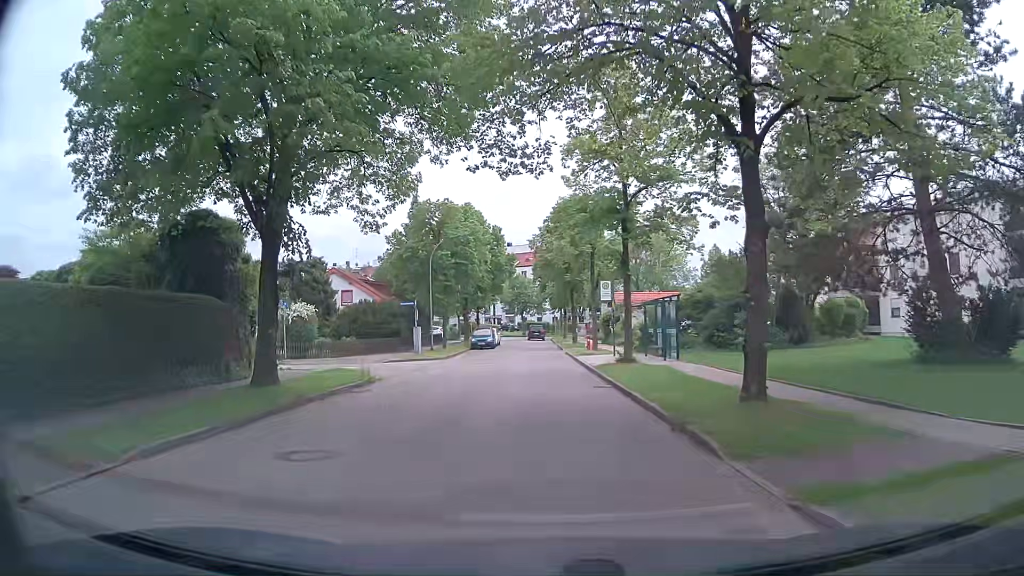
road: residential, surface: asphalt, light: Day
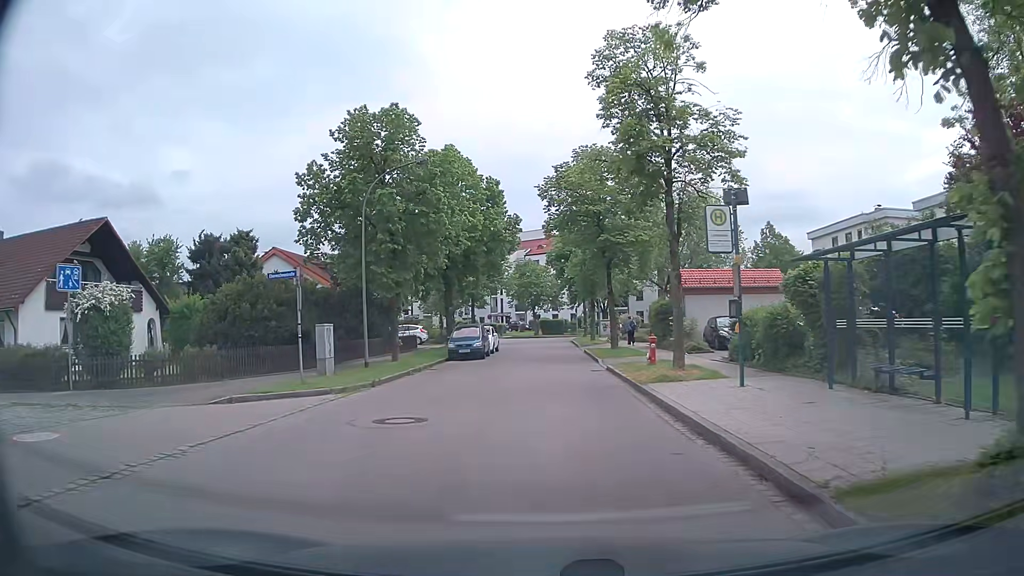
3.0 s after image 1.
(-0.3, +18.8) m; -2°
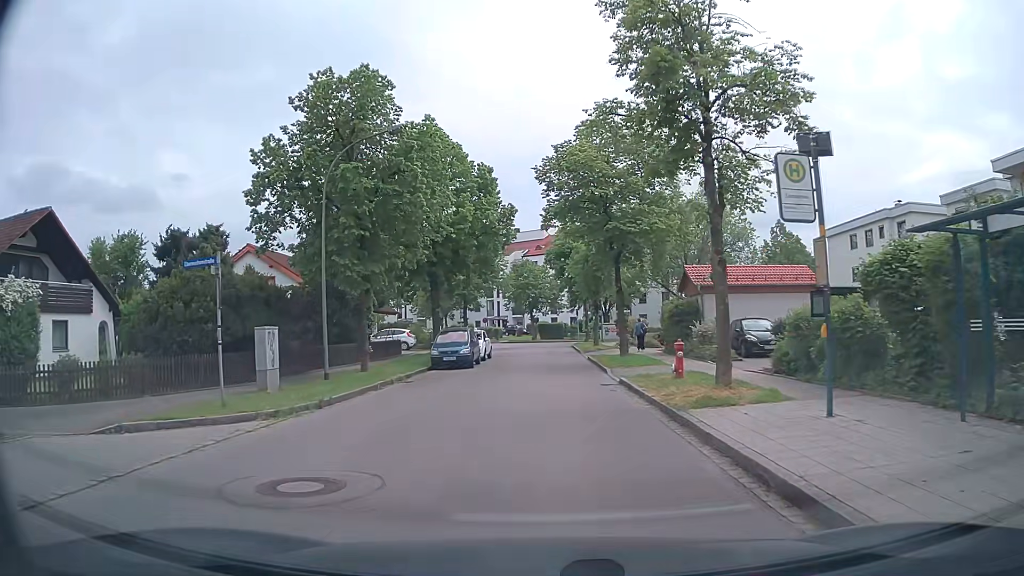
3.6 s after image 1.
(0.0, +4.3) m; 0°
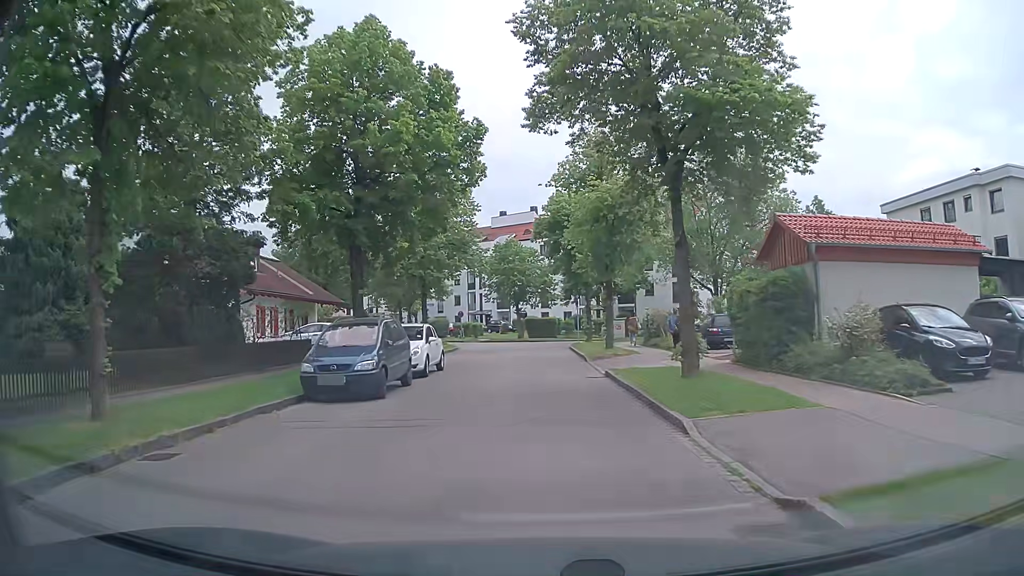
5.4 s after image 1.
(+0.2, +13.5) m; +2°
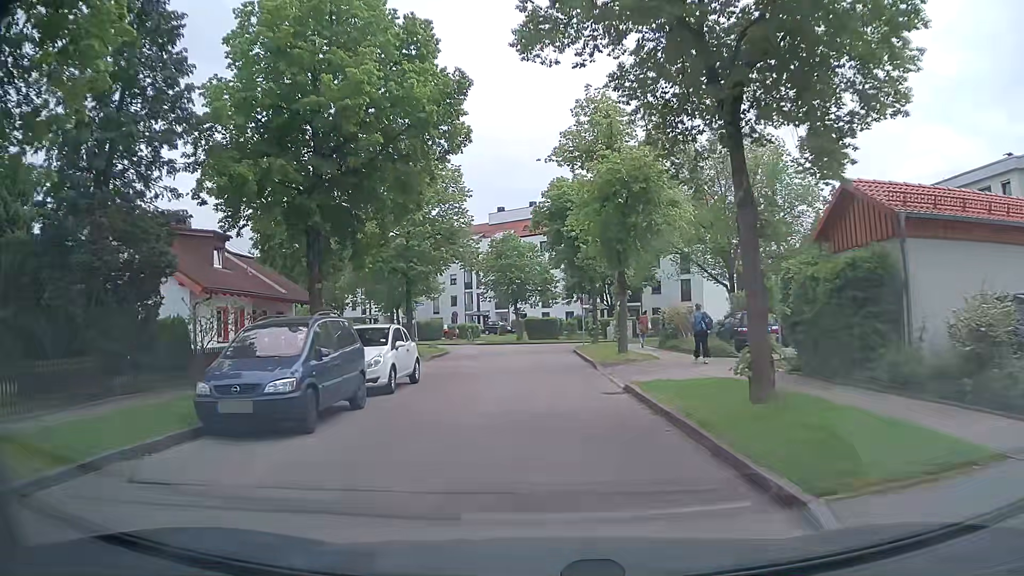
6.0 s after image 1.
(0.0, +4.2) m; -1°
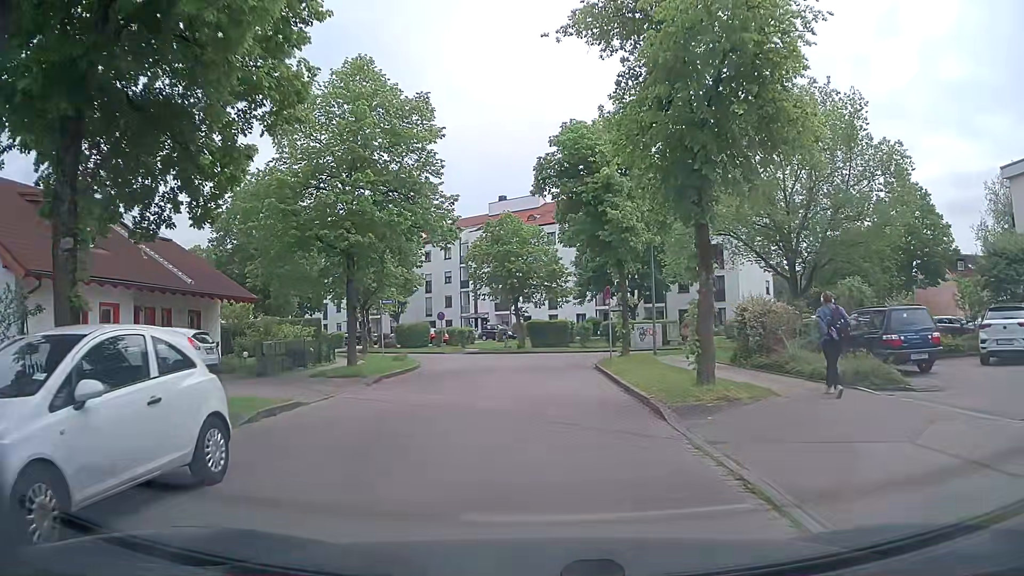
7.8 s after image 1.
(0.0, +10.7) m; -1°
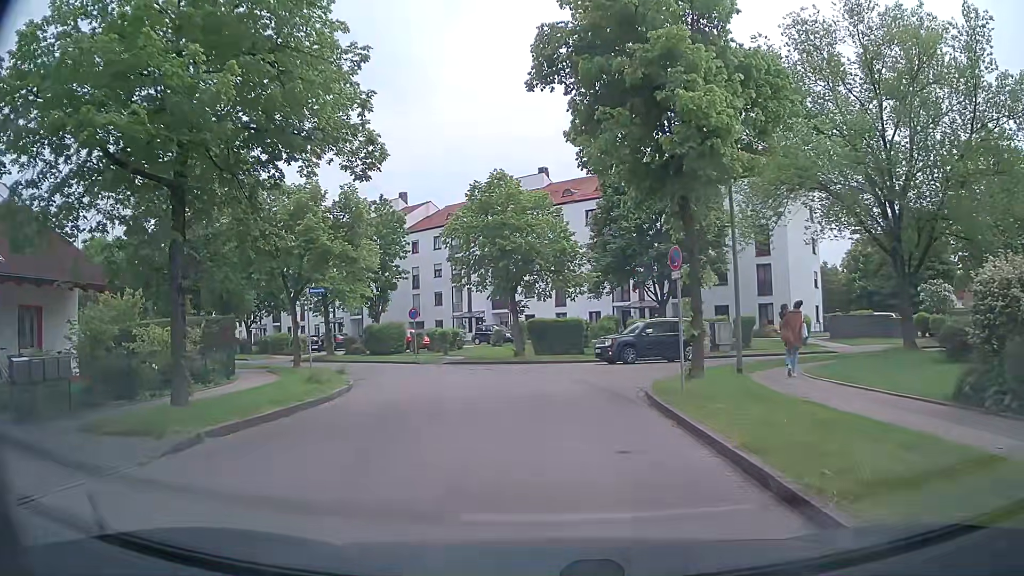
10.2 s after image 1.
(+0.1, +11.1) m; +1°
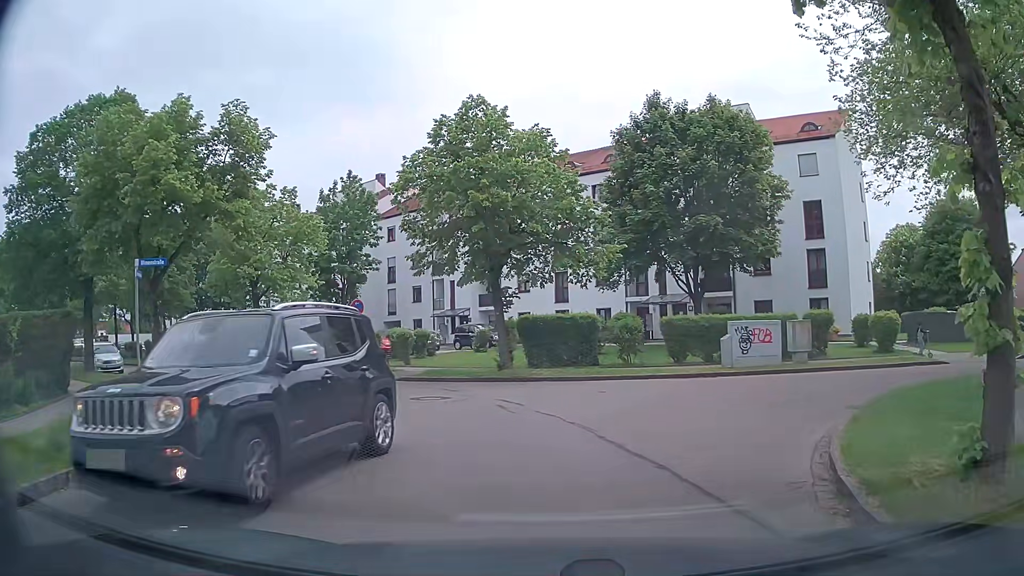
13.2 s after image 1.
(0.0, +10.0) m; 0°
(-1, +10) (-5, +19) (-12, +26) (-19, +33) (-27, +39) (-35, +45) (-43, +51) (-51, +57) (-59, +63) (-67, +69) m
